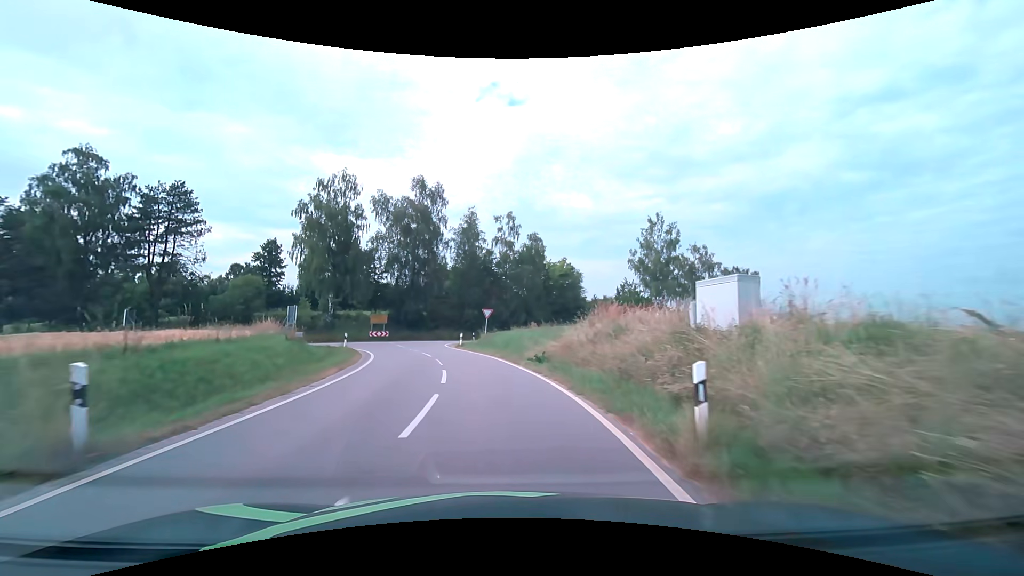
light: Day
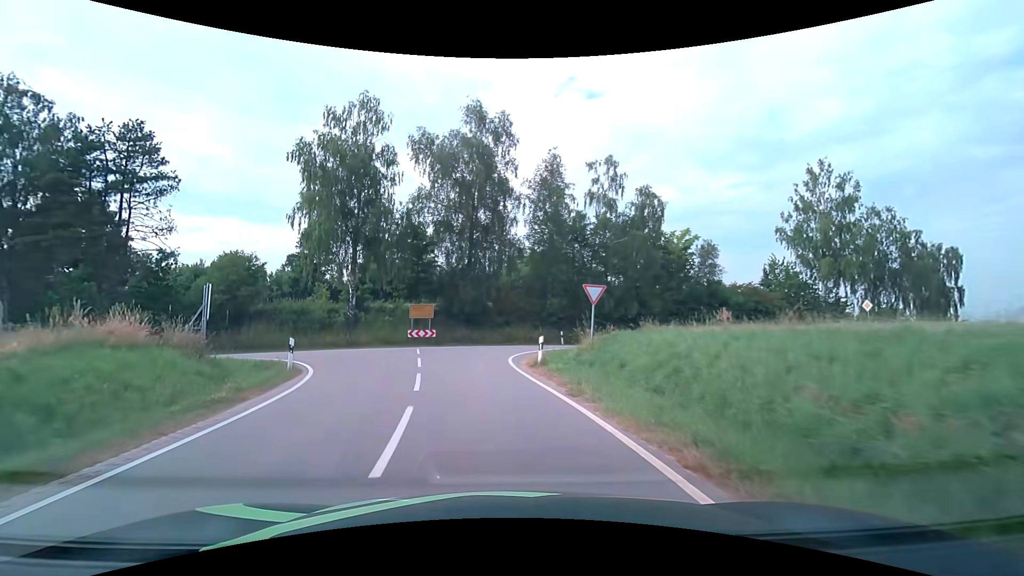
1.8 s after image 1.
(-1.4, +19.3) m; -10°
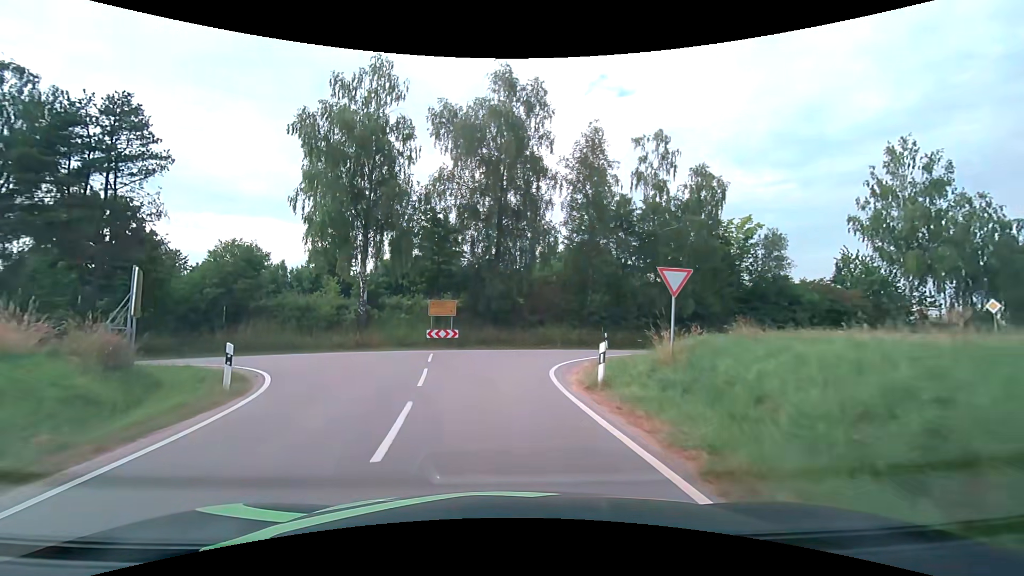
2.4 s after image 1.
(-0.2, +5.3) m; -4°
(0, +10) (+1, +20) (+7, +27) (+17, +31) (+26, +34) (+36, +37) (+45, +41) (+54, +46) (+63, +50) (+71, +56) m
